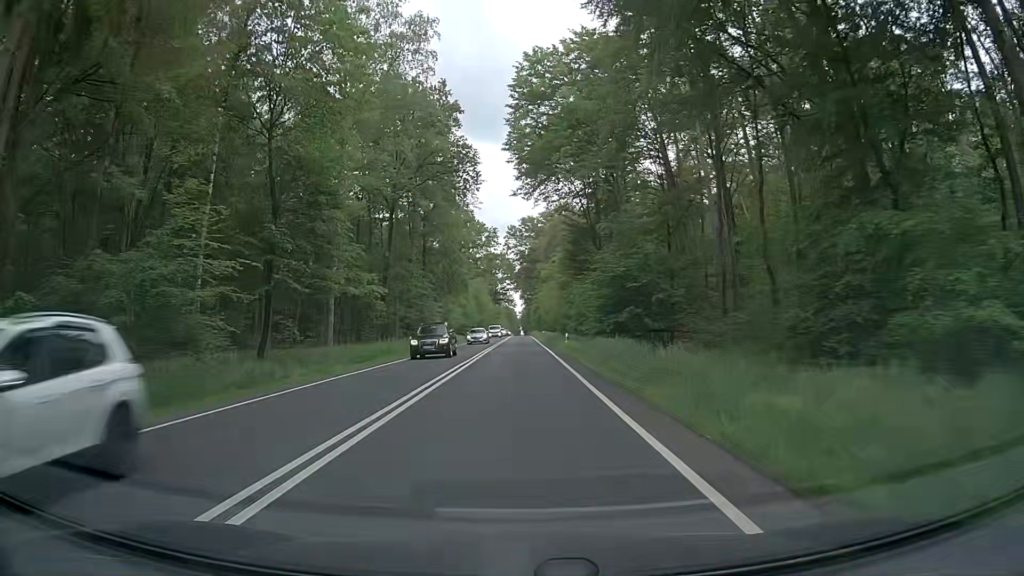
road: primary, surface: asphalt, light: Day
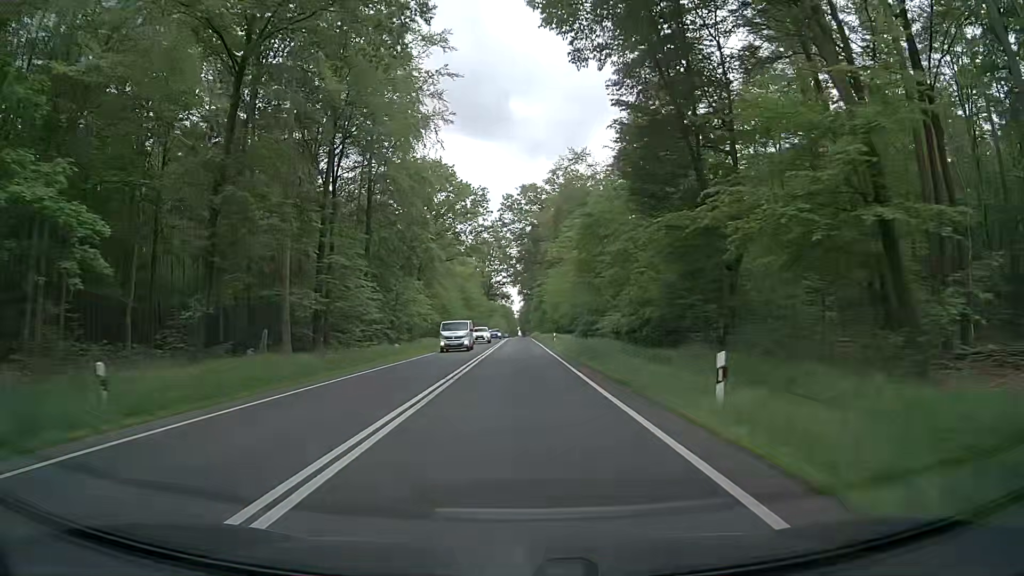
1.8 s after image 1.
(-0.2, +33.3) m; 0°
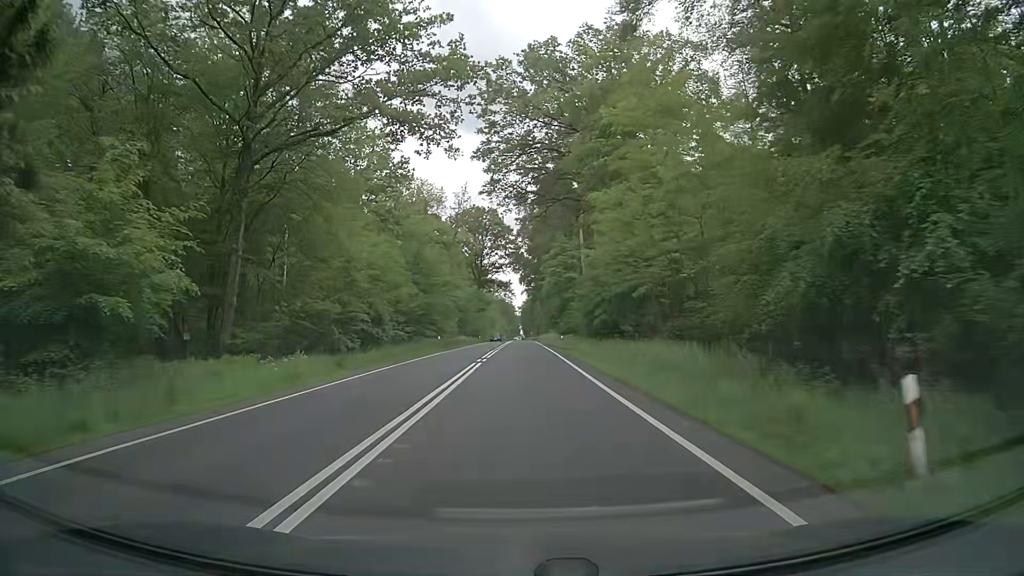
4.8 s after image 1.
(+0.1, +55.5) m; 0°
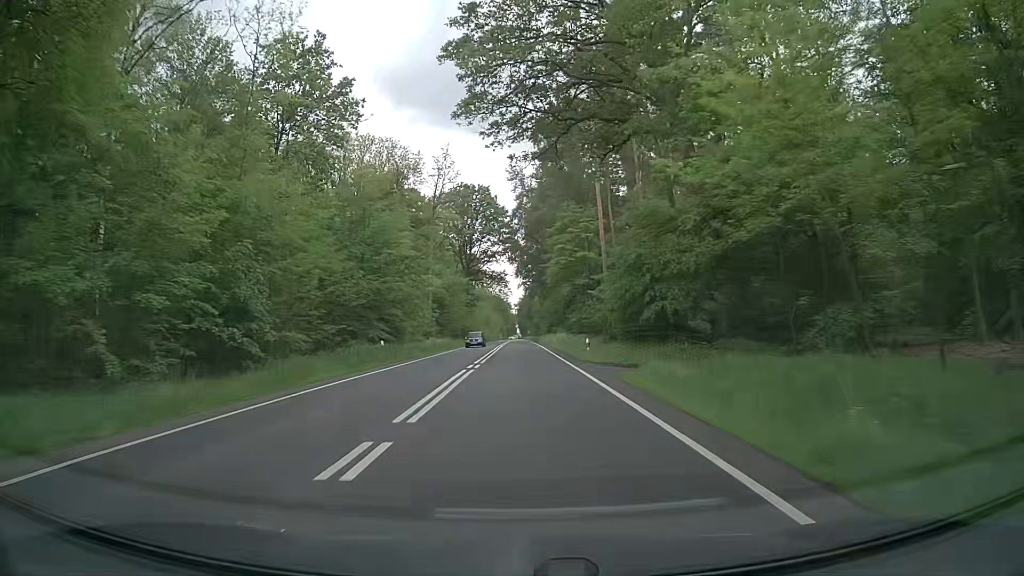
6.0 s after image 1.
(-0.1, +22.3) m; 0°
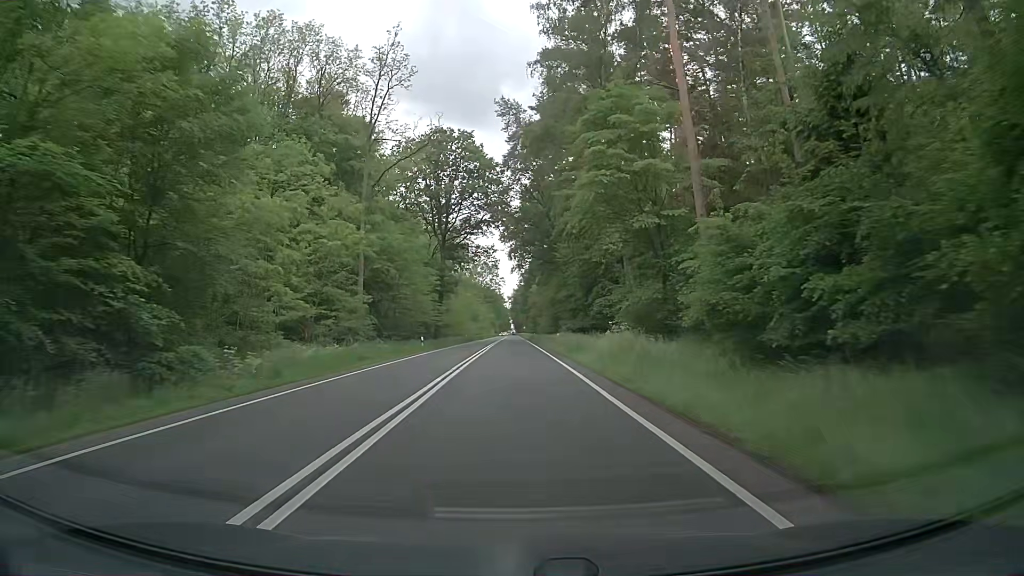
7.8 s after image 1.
(0.0, +33.5) m; 0°
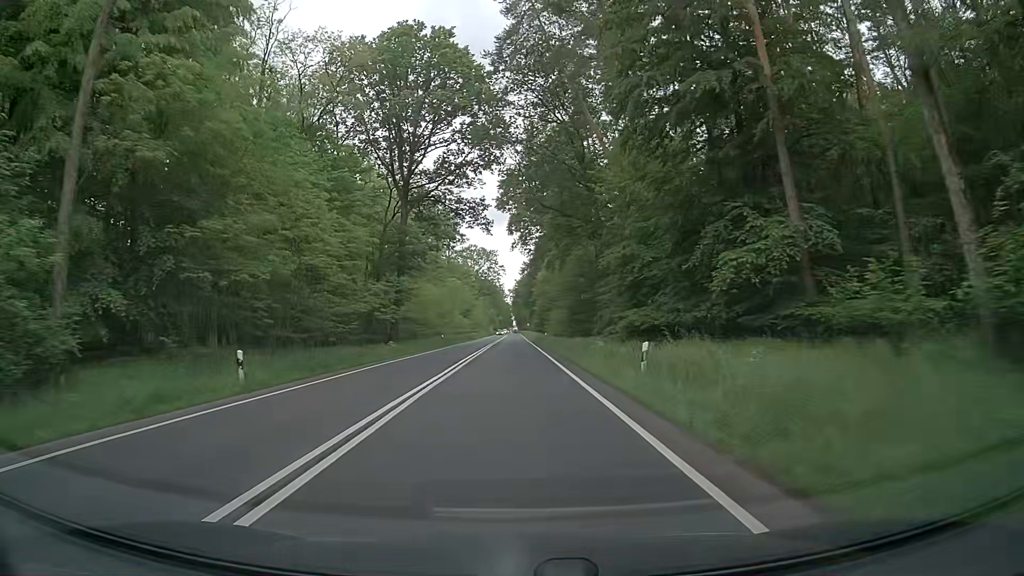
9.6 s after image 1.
(-0.1, +33.5) m; 0°
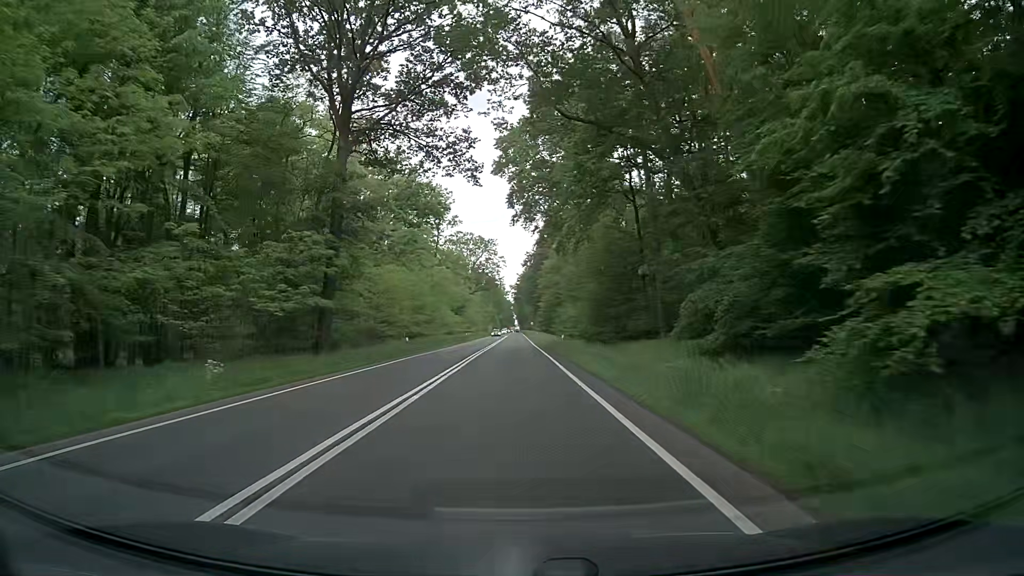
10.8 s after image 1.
(-0.1, +22.3) m; -1°
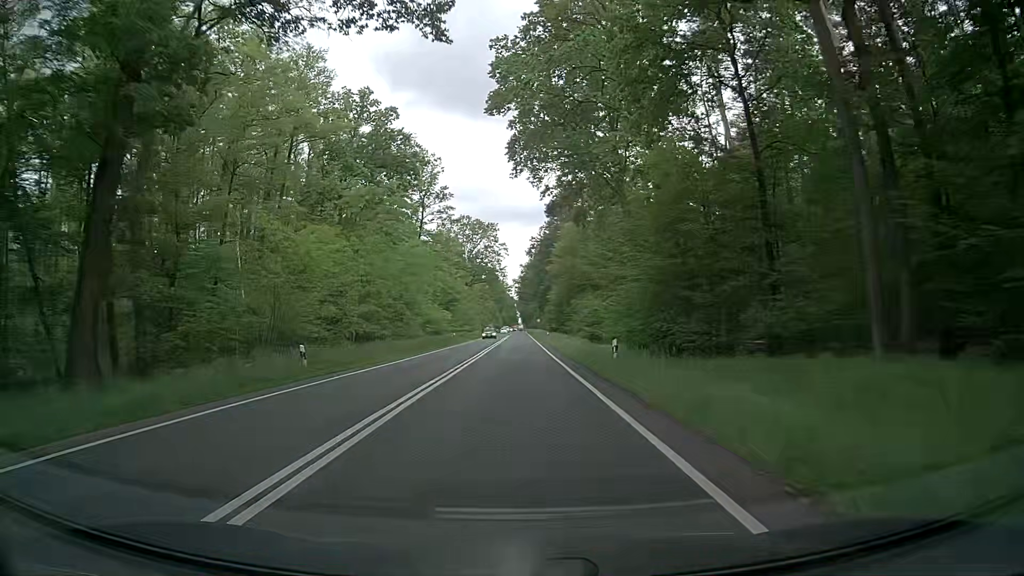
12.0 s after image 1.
(+0.1, +22.3) m; +1°
(0, +10) (0, +20) (0, +30) (0, +40) (-1, +50) (-1, +60) (-1, +70) (-1, +80) (-1, +90) (-1, +100) m
